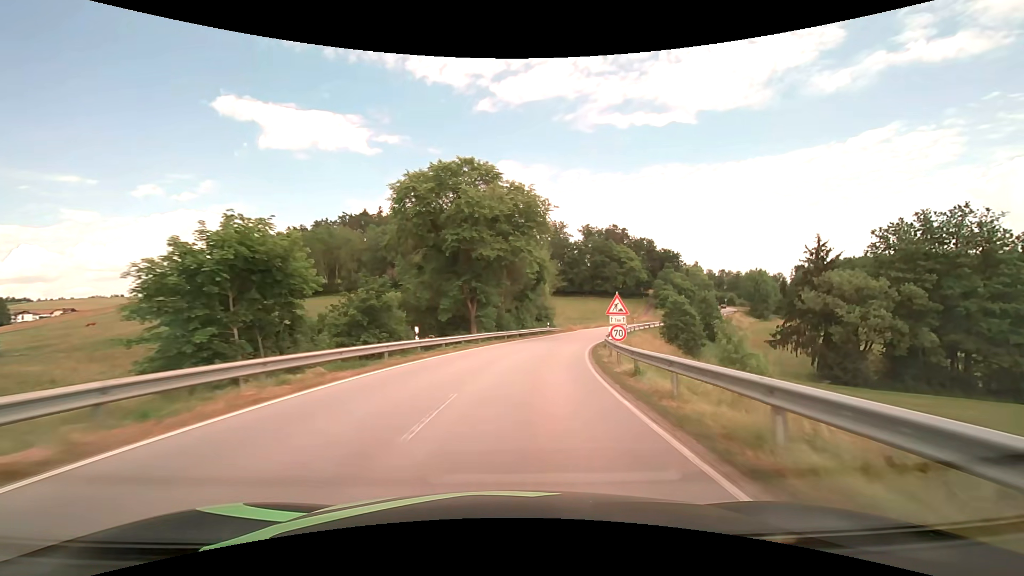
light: Day
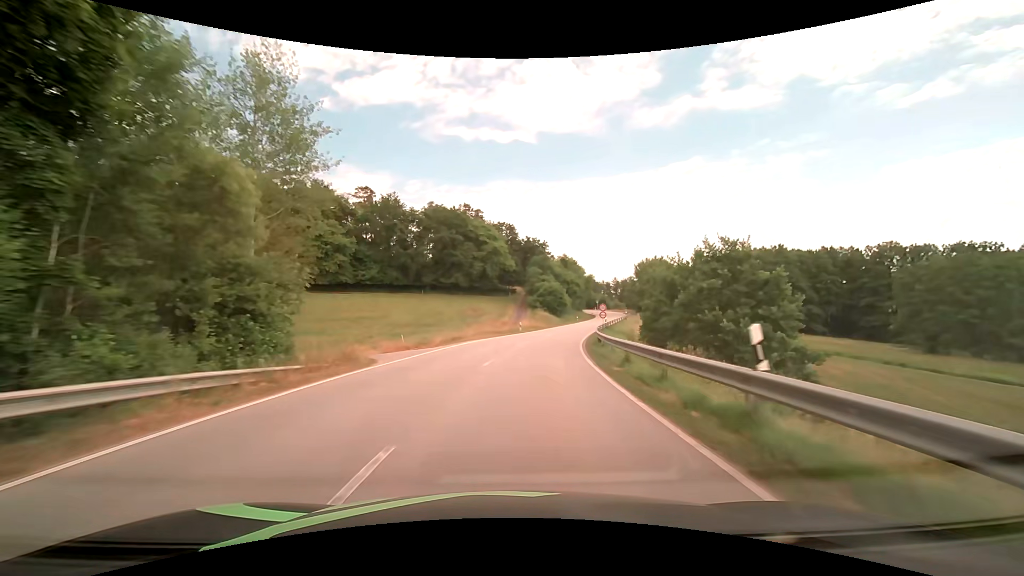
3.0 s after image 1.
(+8.3, +51.3) m; +18°
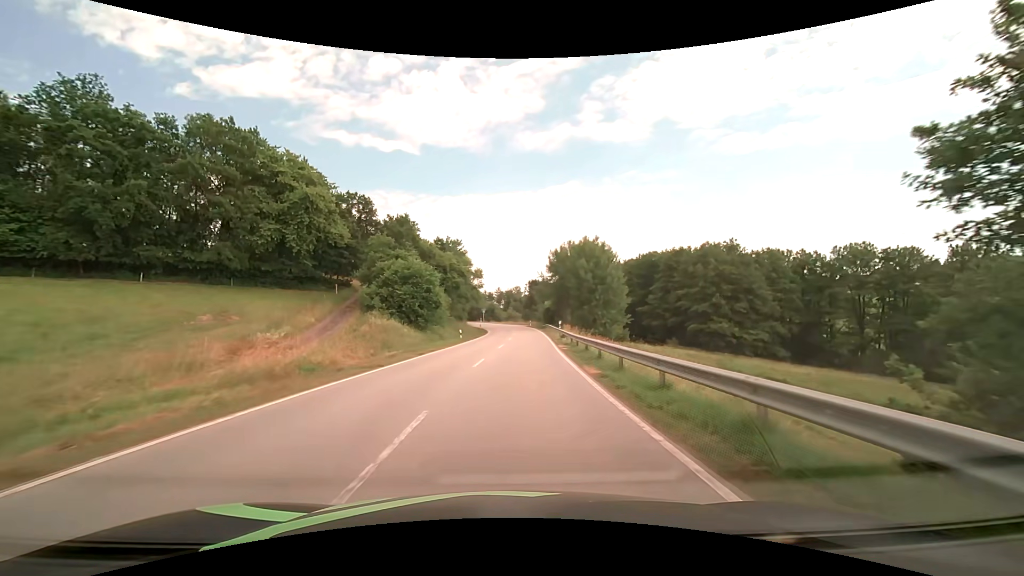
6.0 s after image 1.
(+5.4, +44.5) m; +14°
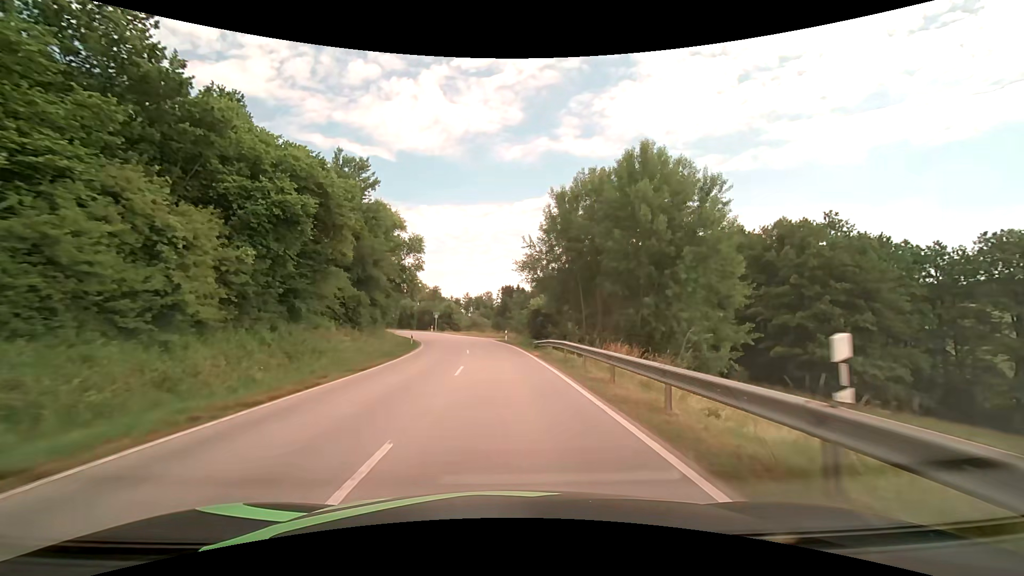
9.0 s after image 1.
(+1.6, +37.8) m; +4°
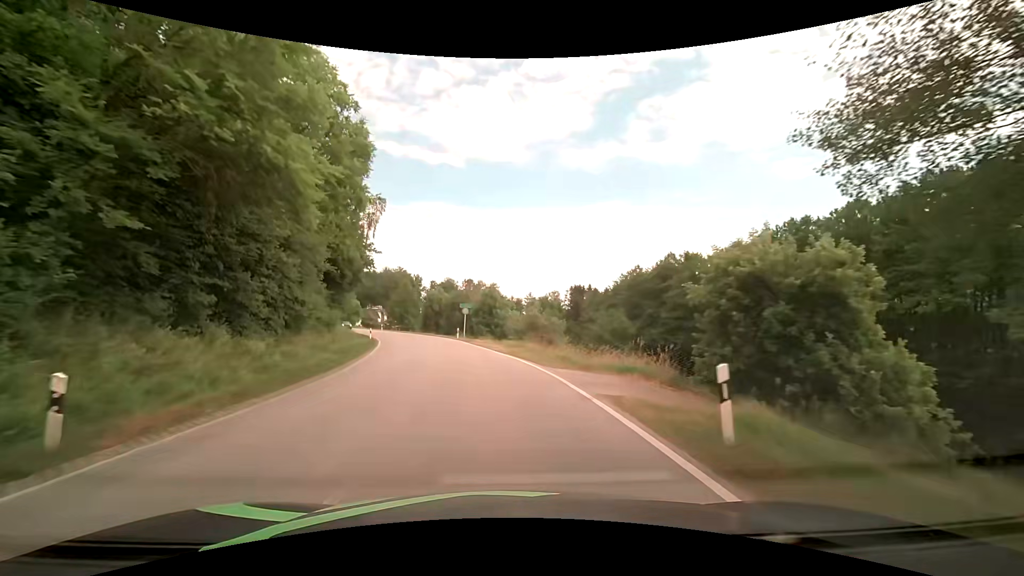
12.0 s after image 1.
(-1.5, +38.2) m; -7°
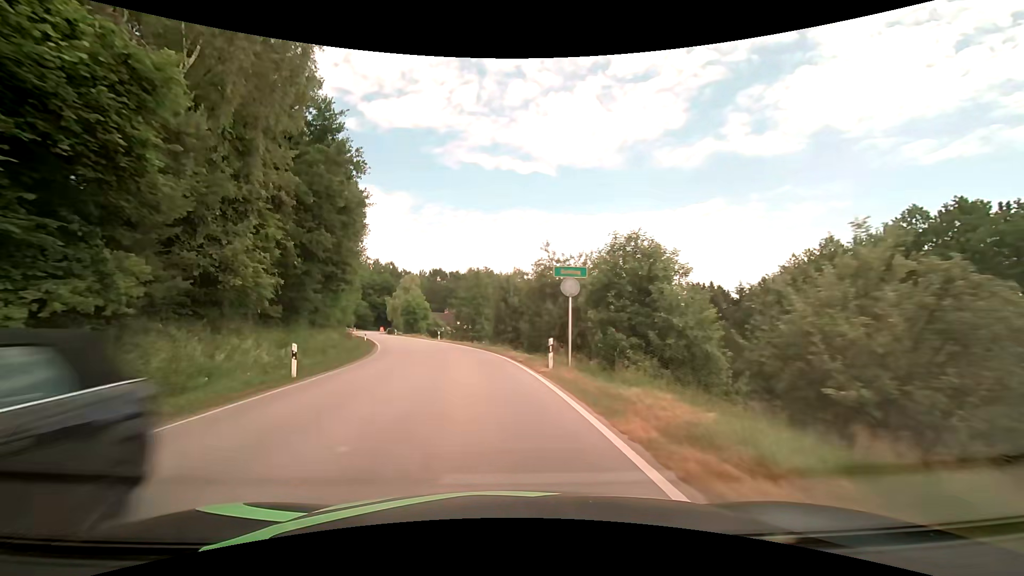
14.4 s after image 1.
(-2.3, +30.9) m; -11°
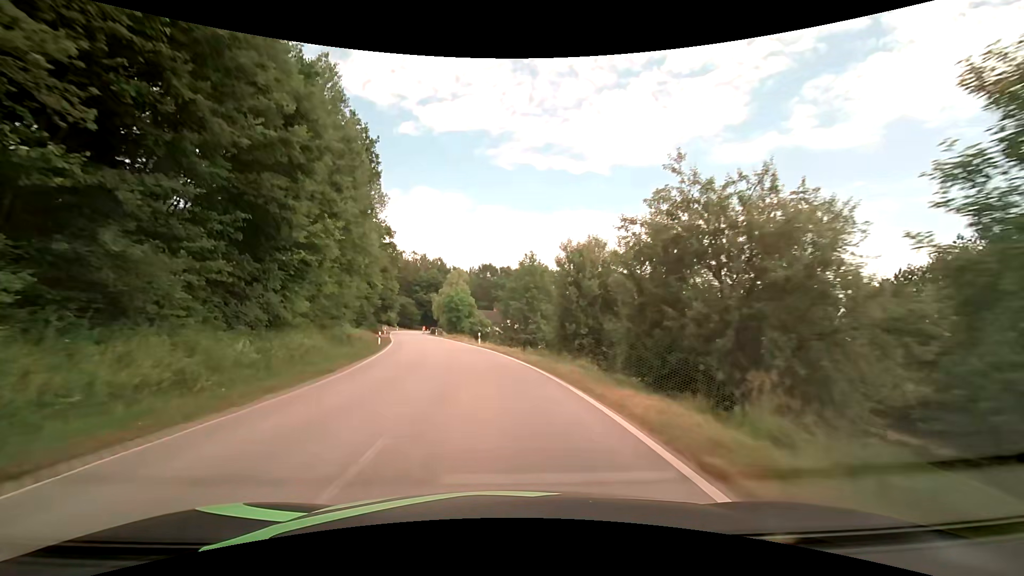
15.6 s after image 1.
(-0.8, +15.6) m; -6°
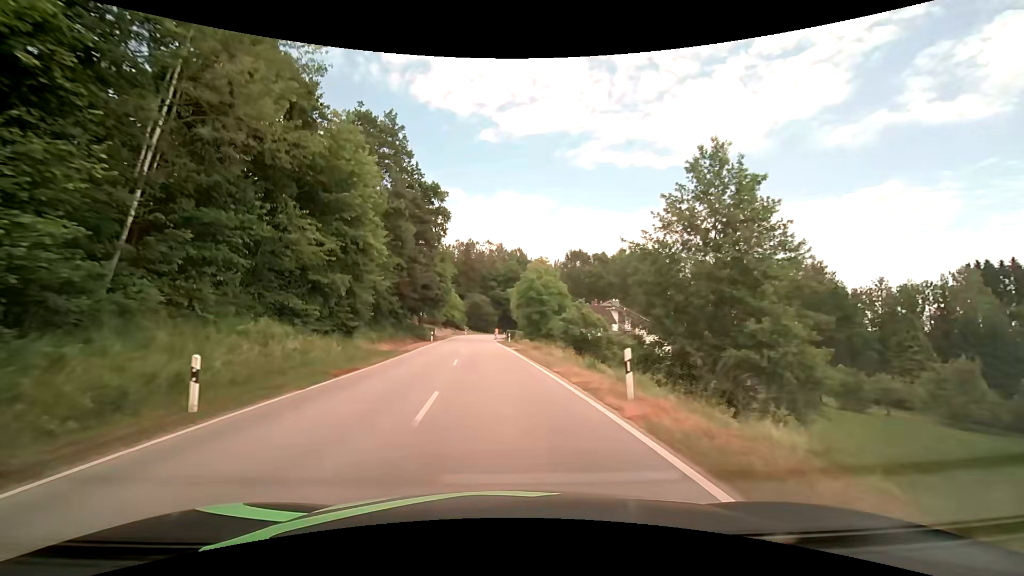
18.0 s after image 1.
(-2.8, +31.4) m; -10°
(0, +10) (-1, +20) (-1, +30) (-2, +40) (-3, +50) (-3, +60) (-4, +70) (-4, +80) (-4, +90) (-3, +100) m
